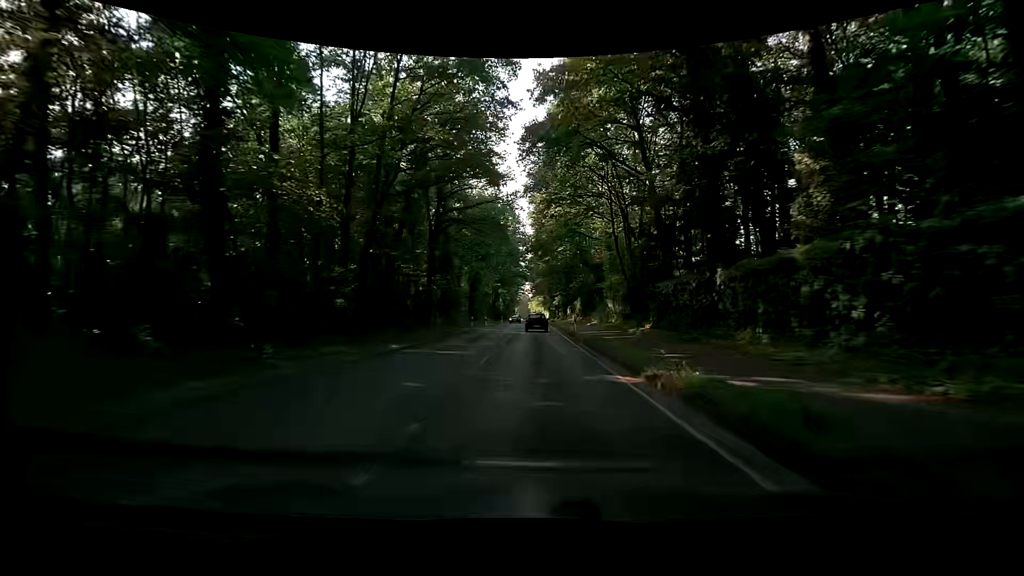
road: secondary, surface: asphalt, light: Day
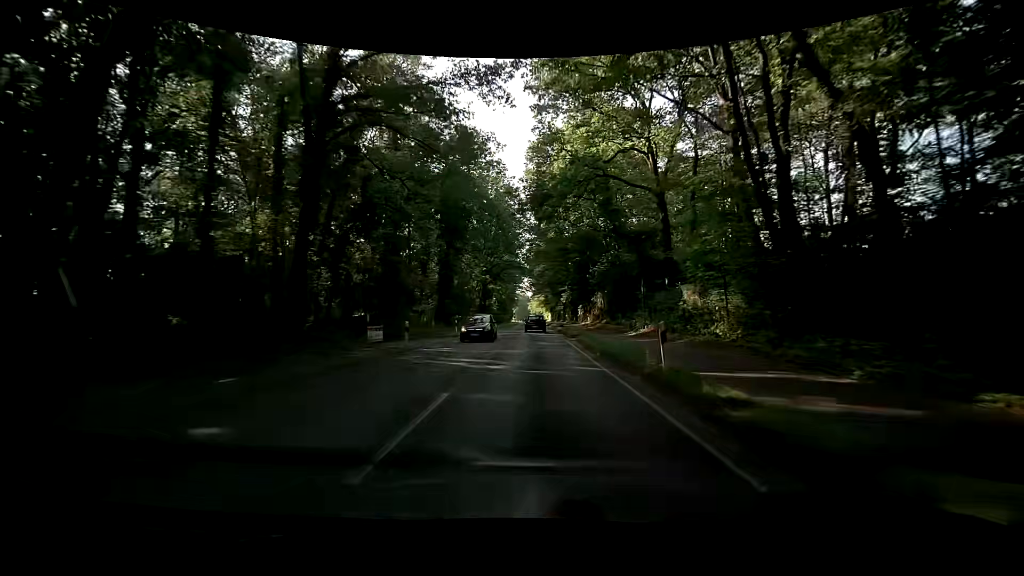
(-0.3, +22.6) m; 0°
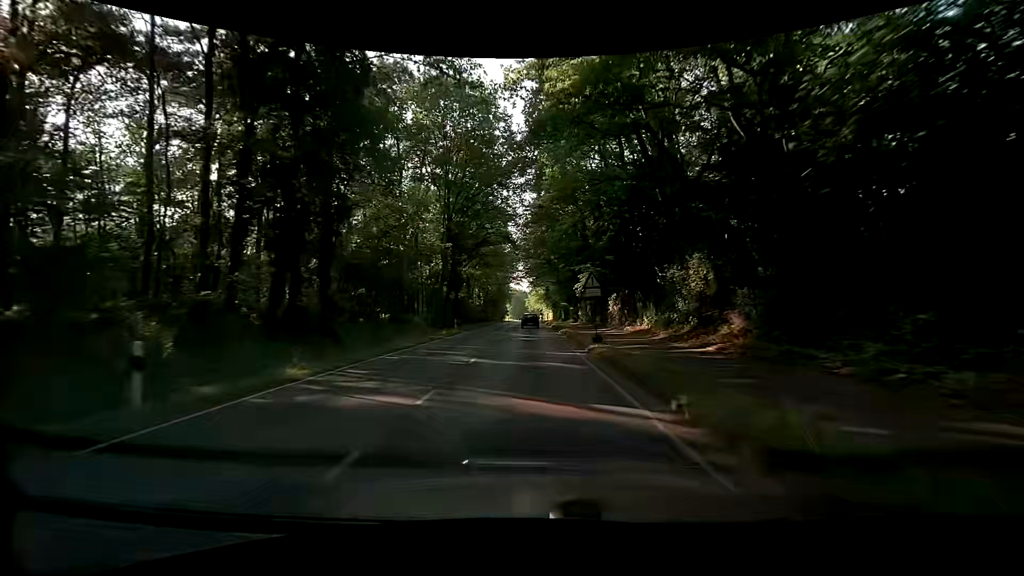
(+0.1, +29.9) m; -1°
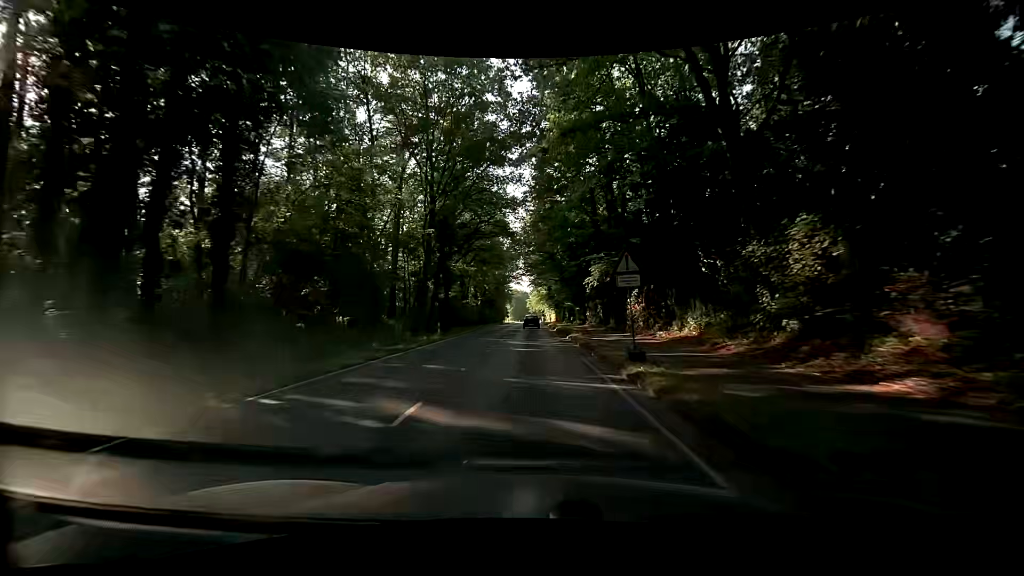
(+0.1, +7.5) m; +1°
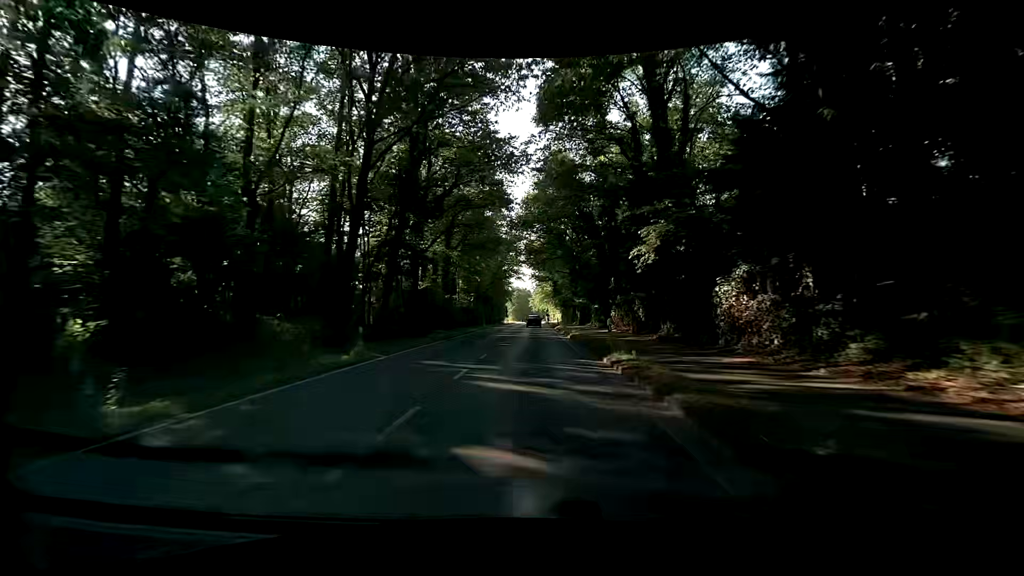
(-0.3, +14.9) m; -1°
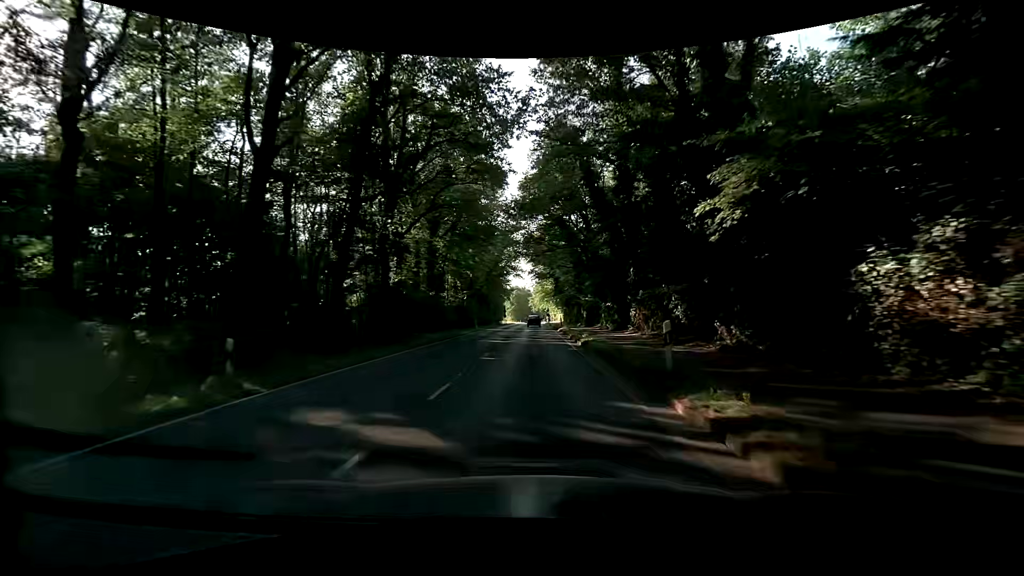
(+0.1, +7.5) m; 0°
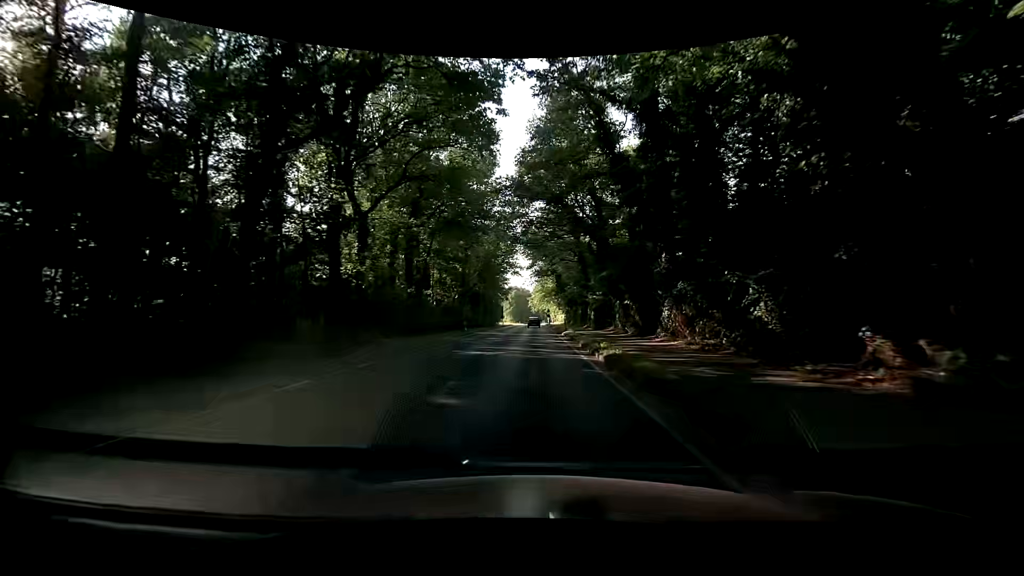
(0.0, +7.5) m; 0°
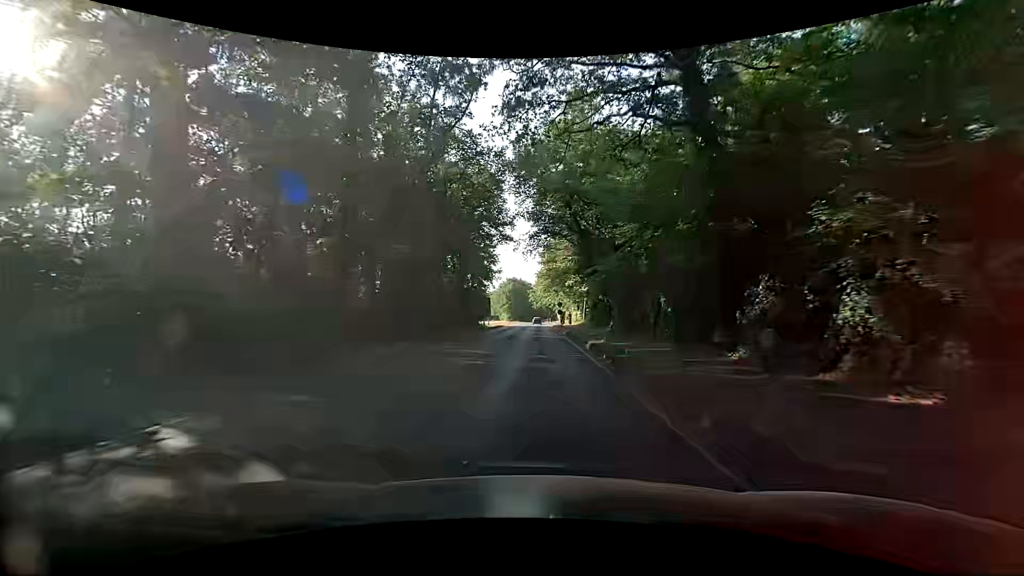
(+0.1, +37.5) m; +2°
